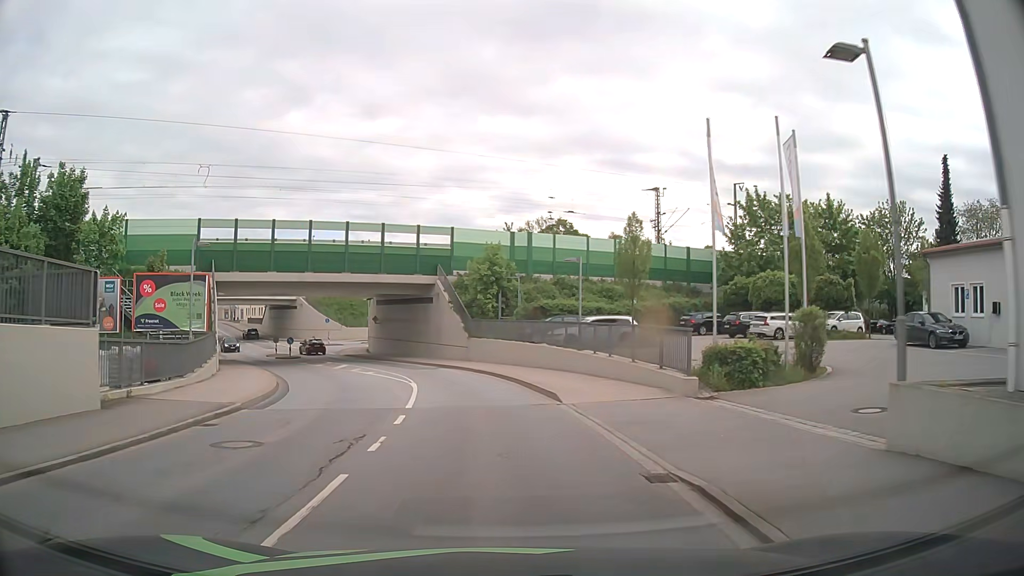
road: primary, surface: asphalt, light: Day
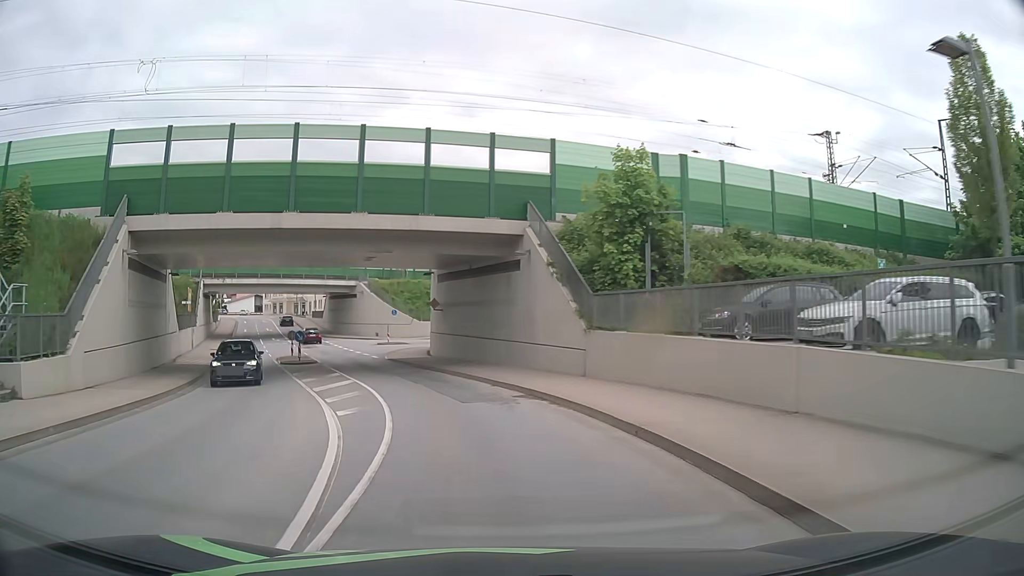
(-1.2, +20.9) m; -9°
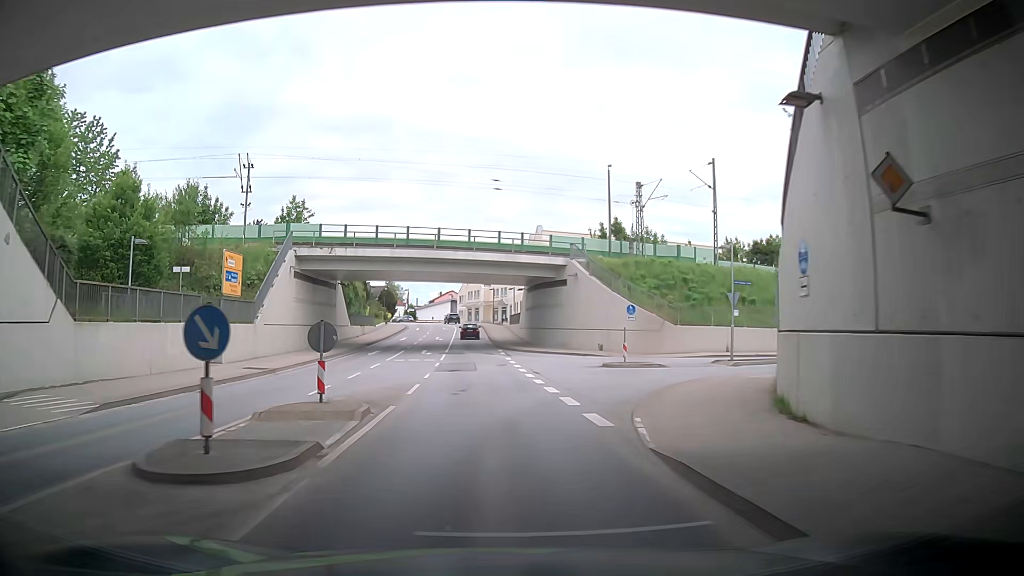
(-5.2, +29.2) m; -21°
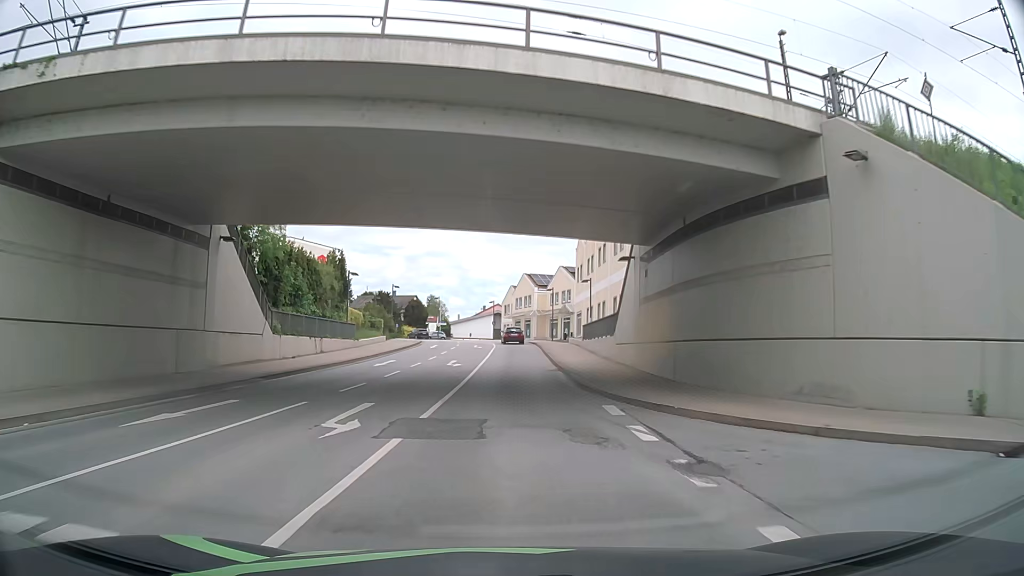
(-0.4, +31.3) m; -2°
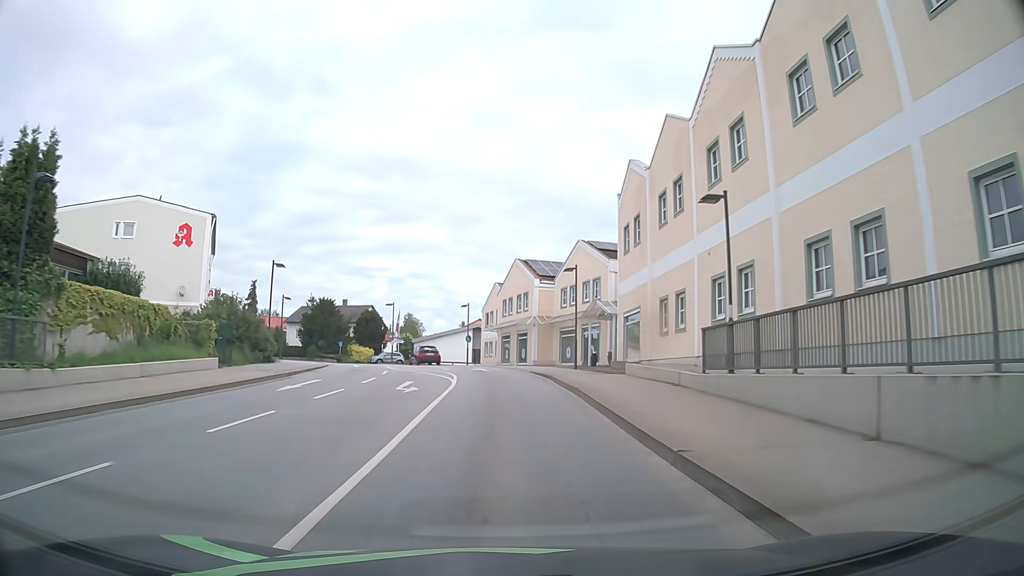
(+0.1, +31.8) m; 0°
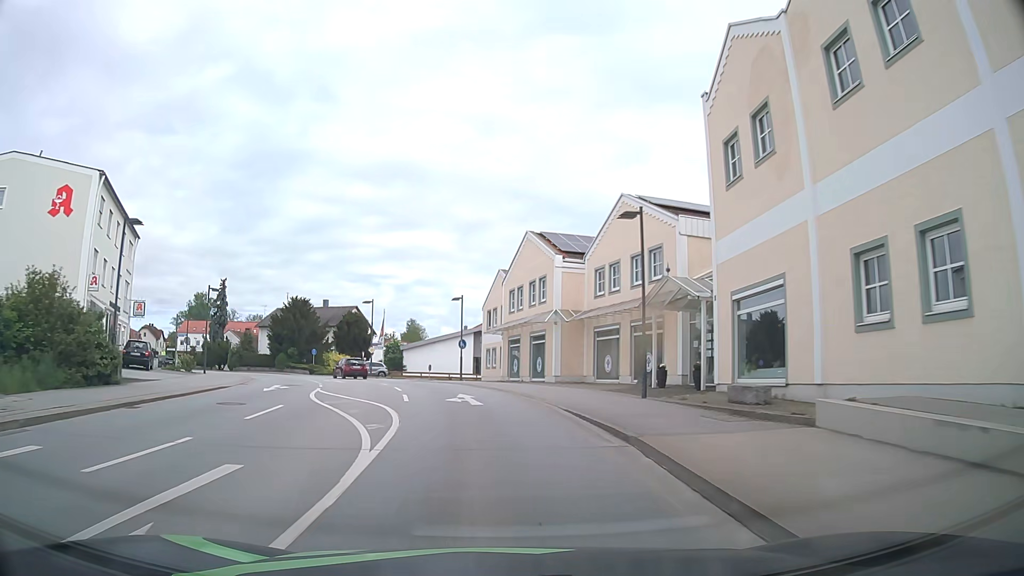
(+0.3, +15.4) m; +1°
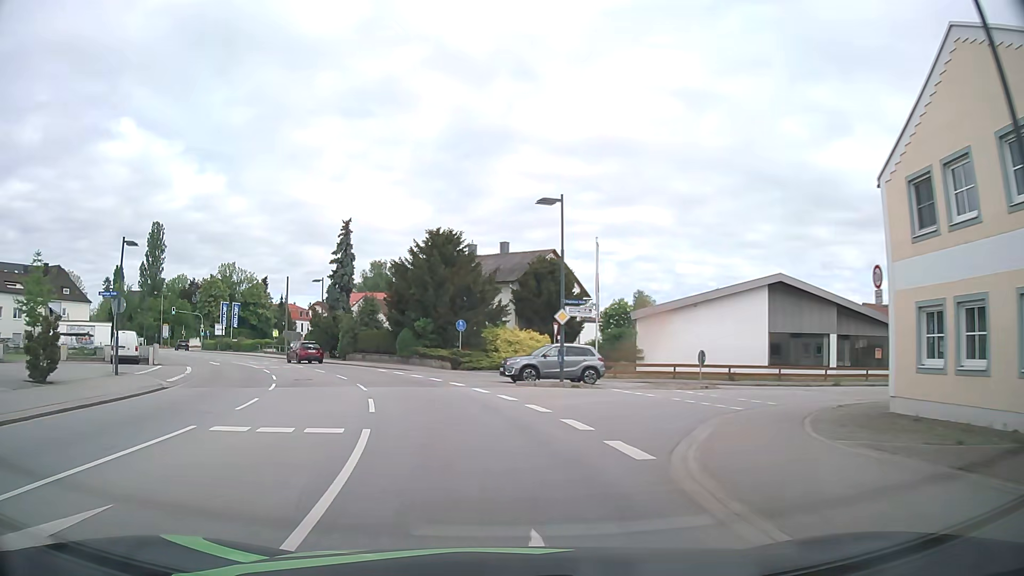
(-5.1, +35.1) m; -19°
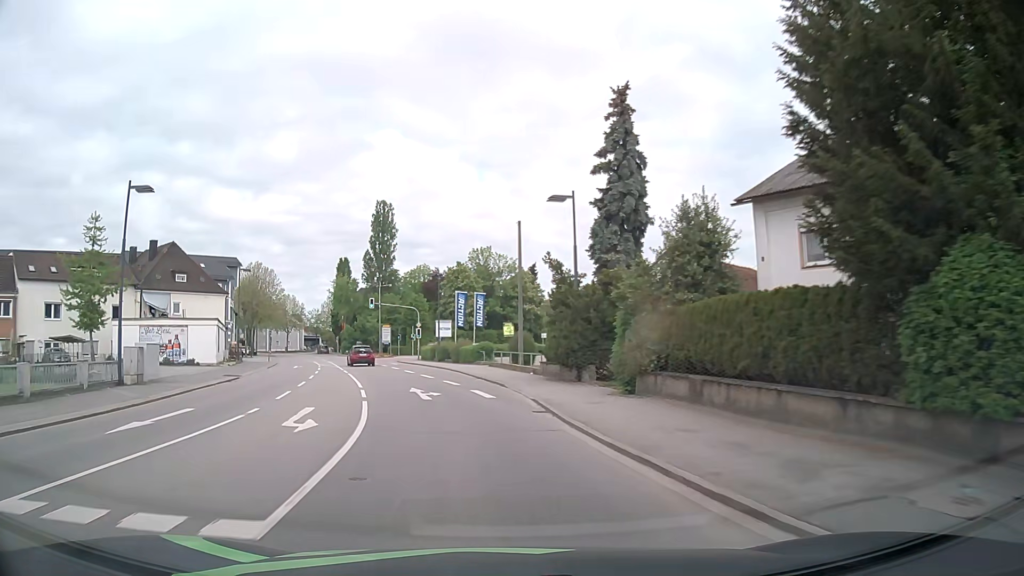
(-6.9, +34.0) m; -24°
(-1, +10) (-2, +20) (-5, +30) (-8, +39) (-11, +49) (-14, +58) (-17, +68) (-20, +77) (-24, +86) (-27, +96) m
